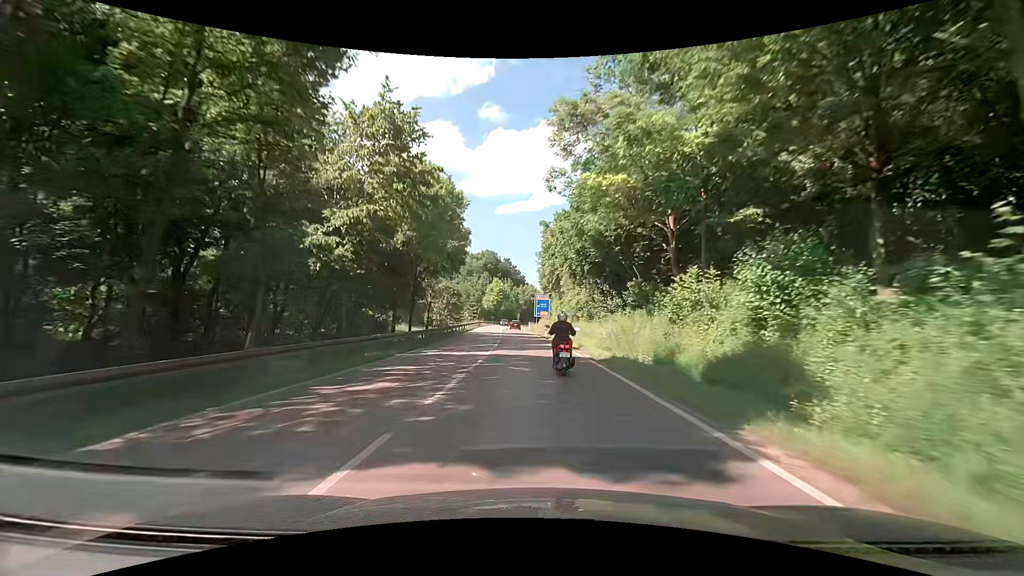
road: secondary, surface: asphalt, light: Day
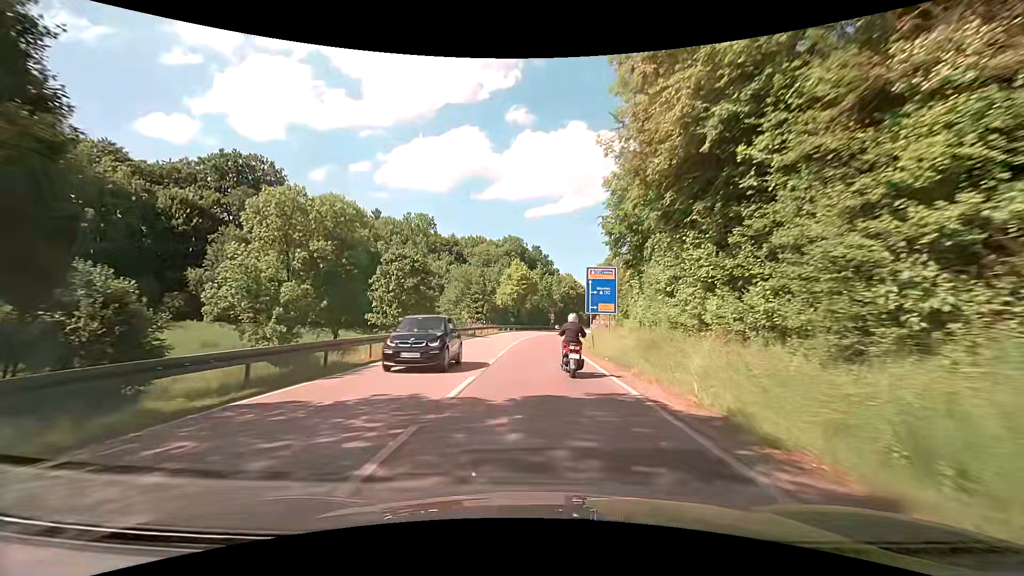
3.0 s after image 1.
(-2.2, +48.1) m; -4°
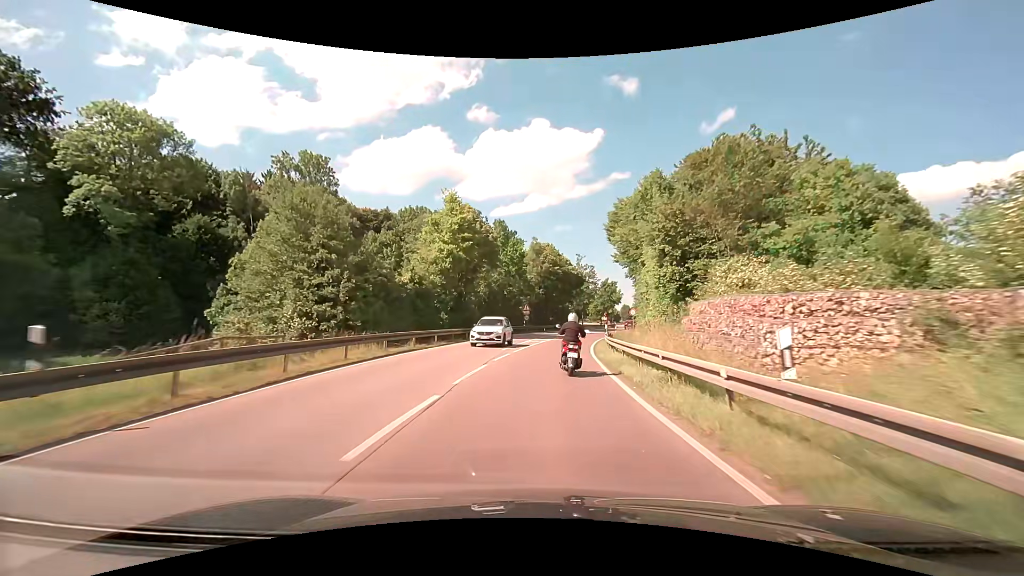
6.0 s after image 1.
(+0.5, +45.1) m; +3°
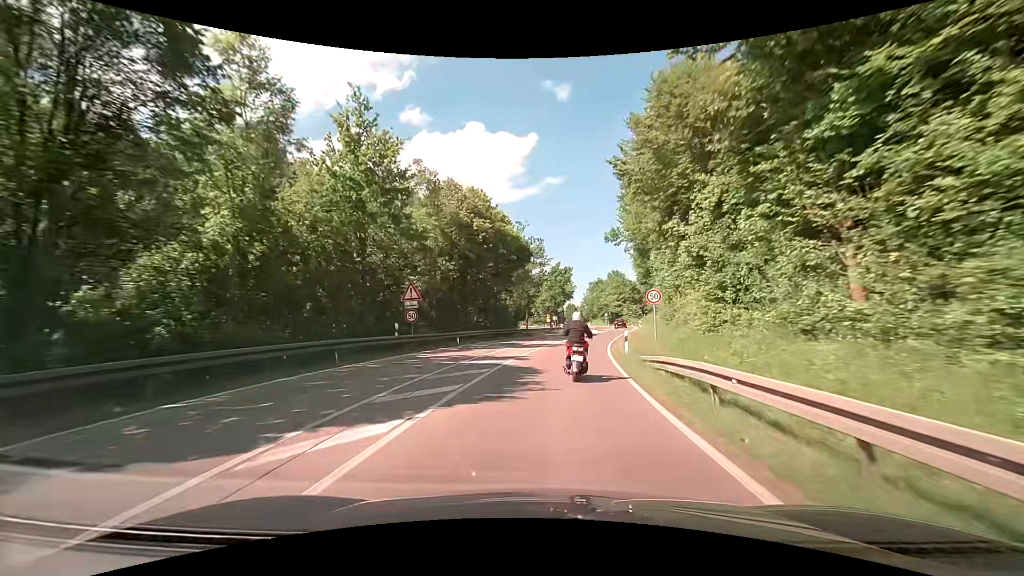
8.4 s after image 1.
(+2.0, +34.7) m; +7°
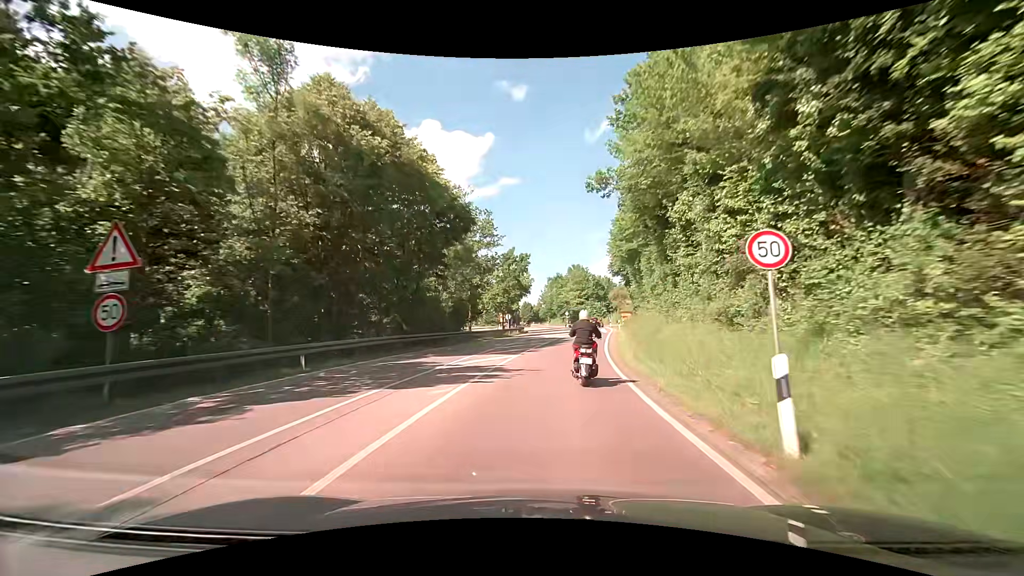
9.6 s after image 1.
(+0.8, +16.7) m; +6°
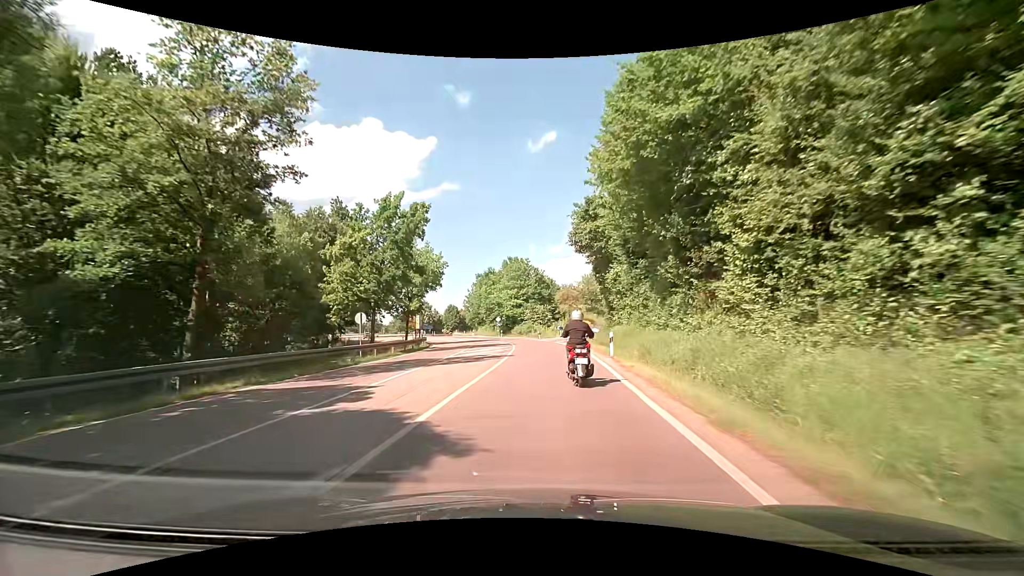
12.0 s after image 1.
(+1.7, +30.7) m; +6°
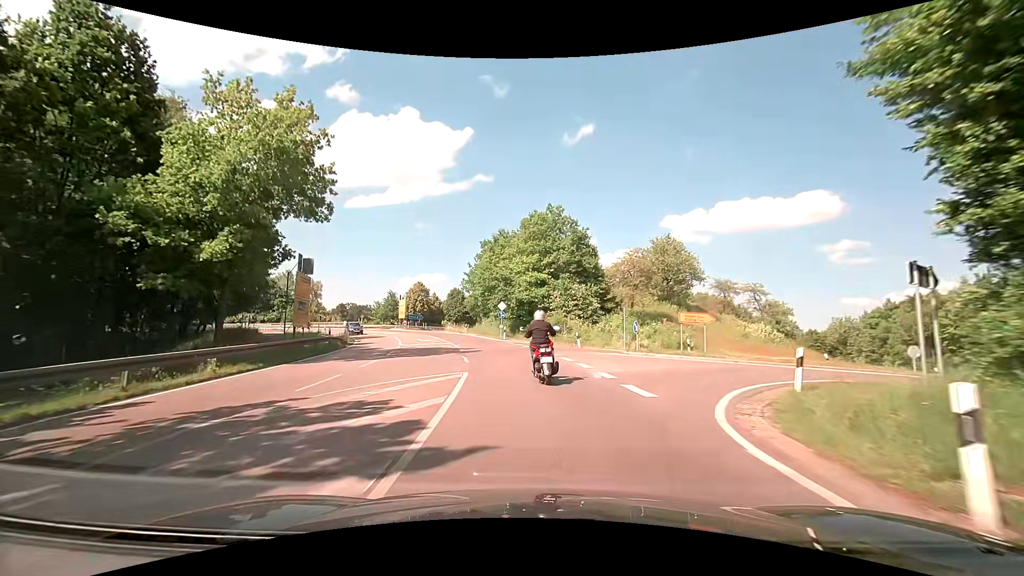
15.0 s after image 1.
(0.0, +36.6) m; -3°
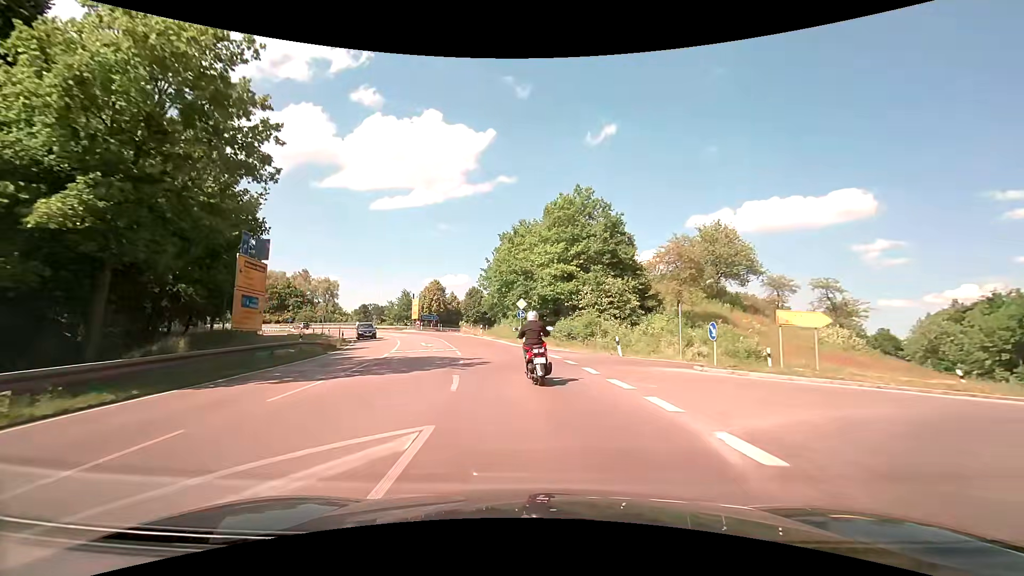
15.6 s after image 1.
(-0.1, +7.3) m; -2°
(0, +10) (-2, +20) (-3, +30) (-6, +39) (-9, +49) (-13, +58) (-18, +67) (-23, +76) (-29, +84) (-35, +91) m
